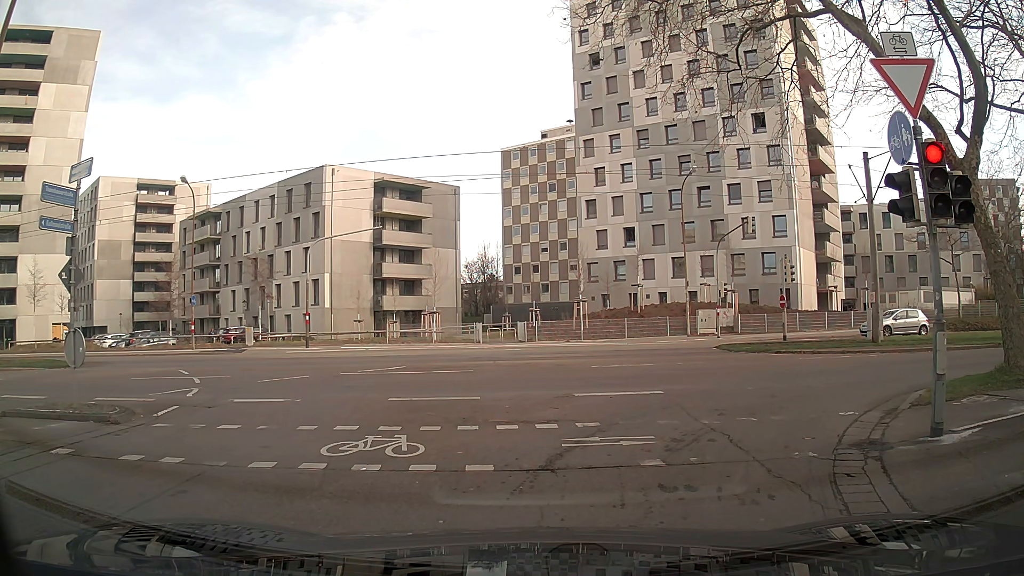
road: residential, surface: asphalt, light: Day
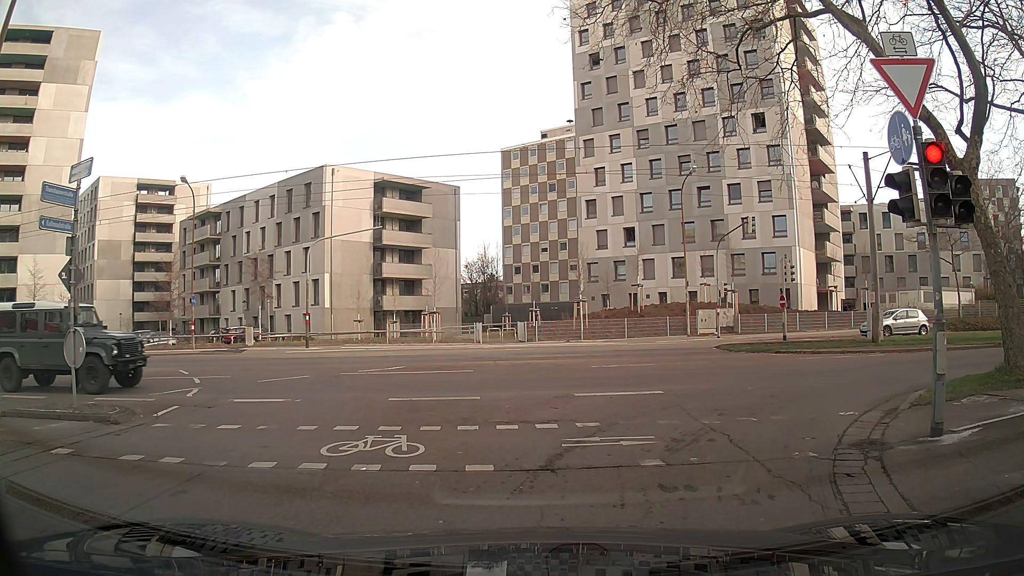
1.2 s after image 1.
(0.0, 0.0) m; 0°
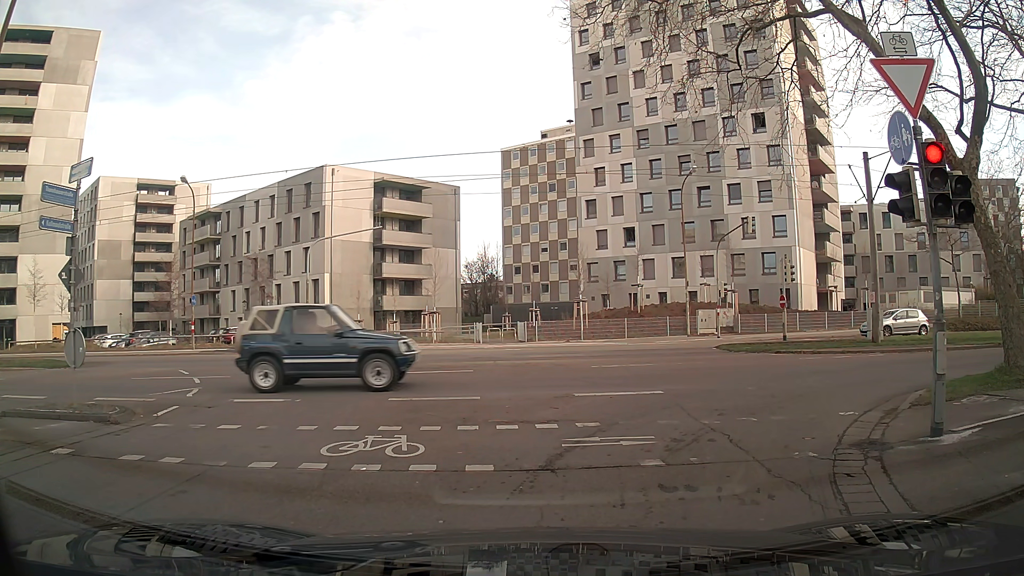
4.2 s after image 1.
(0.0, 0.0) m; 0°
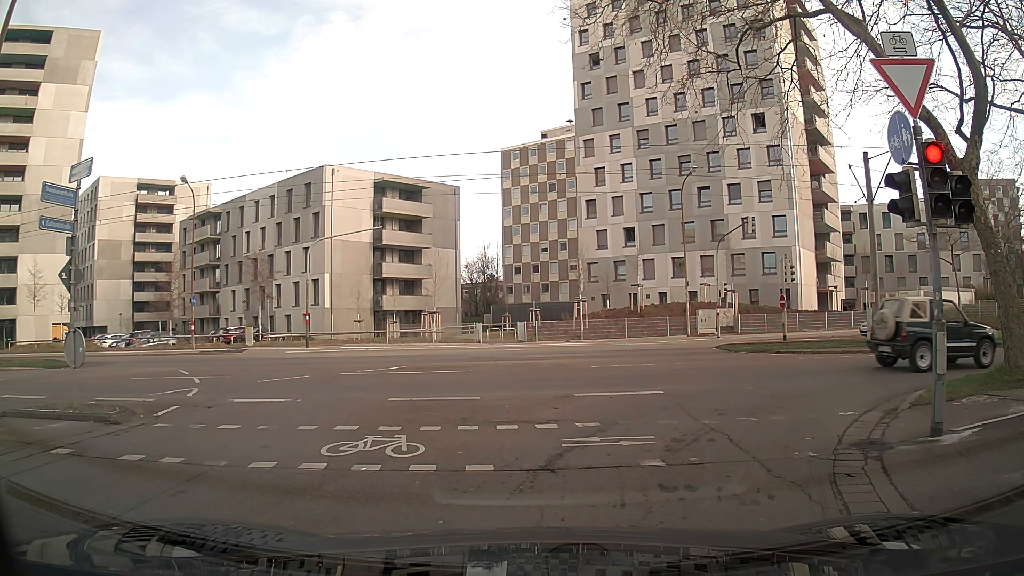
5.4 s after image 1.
(0.0, 0.0) m; 0°
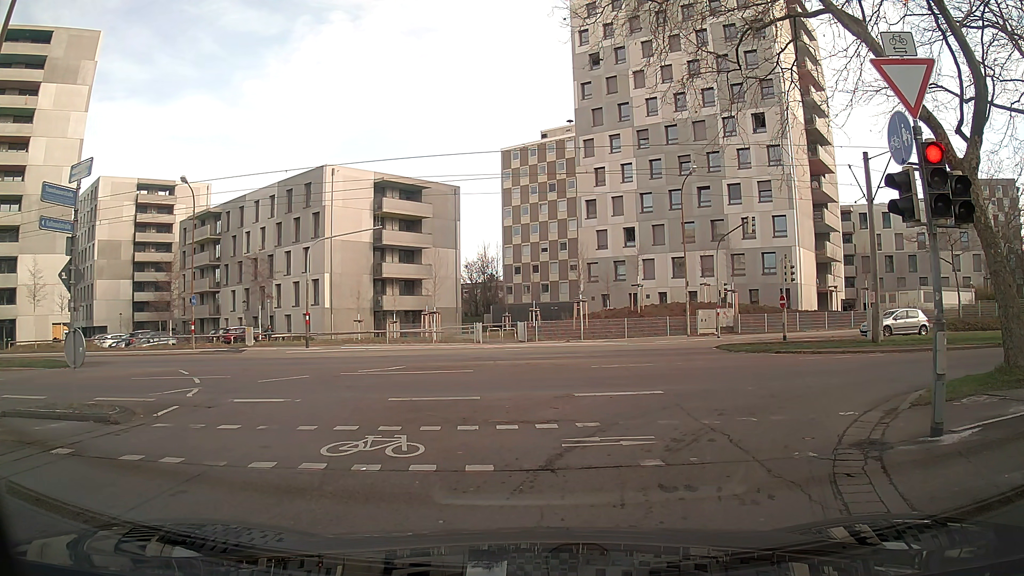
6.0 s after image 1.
(0.0, 0.0) m; 0°
